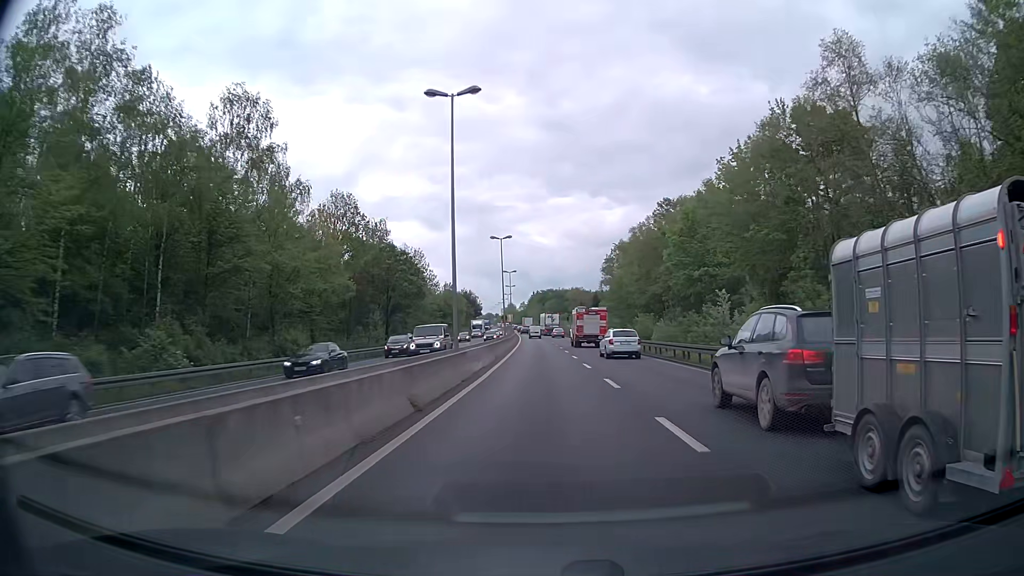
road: trunk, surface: asphalt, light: Day
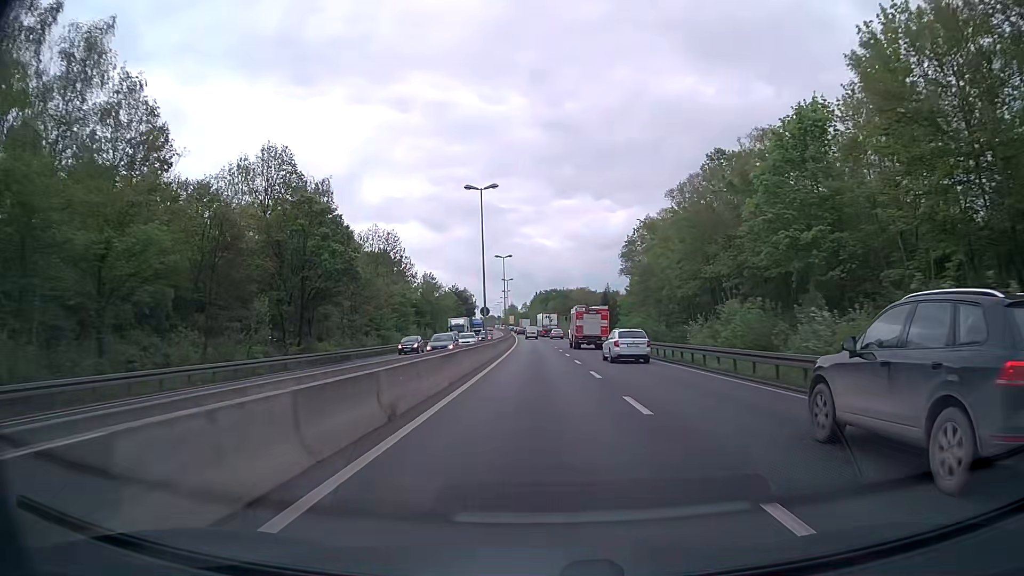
(0.0, +23.5) m; 0°
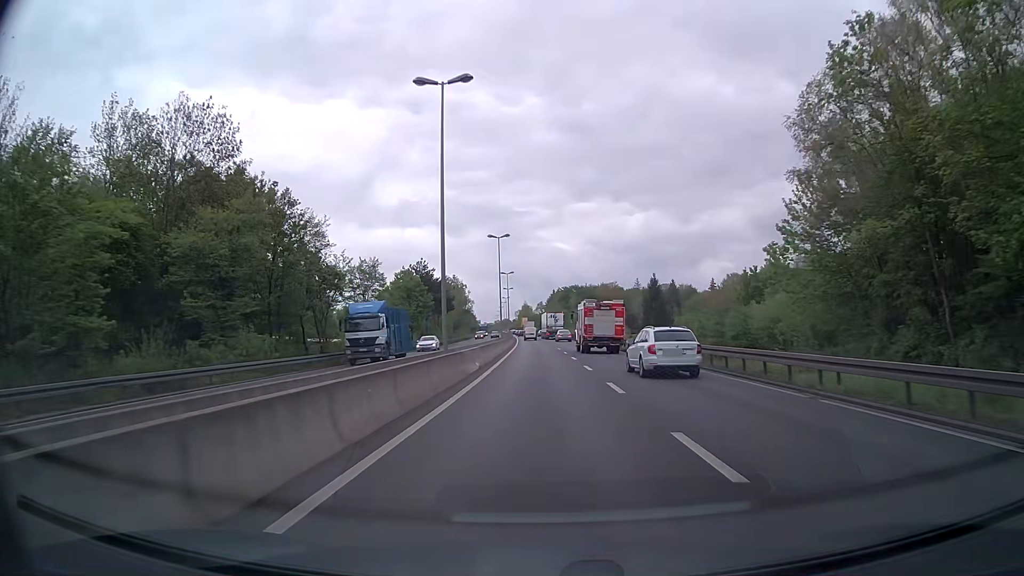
(-0.6, +58.9) m; -1°
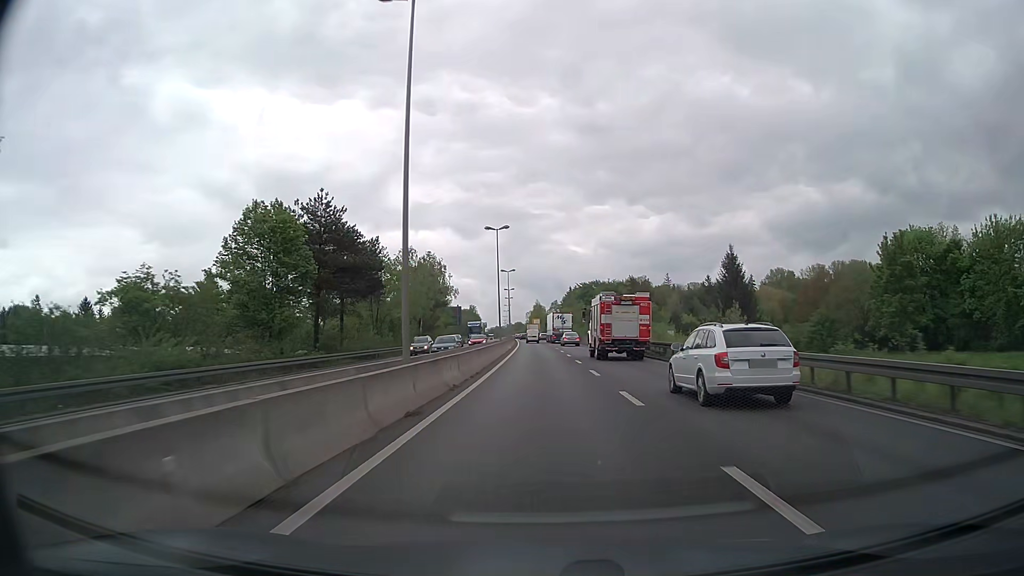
(-0.4, +47.5) m; -1°
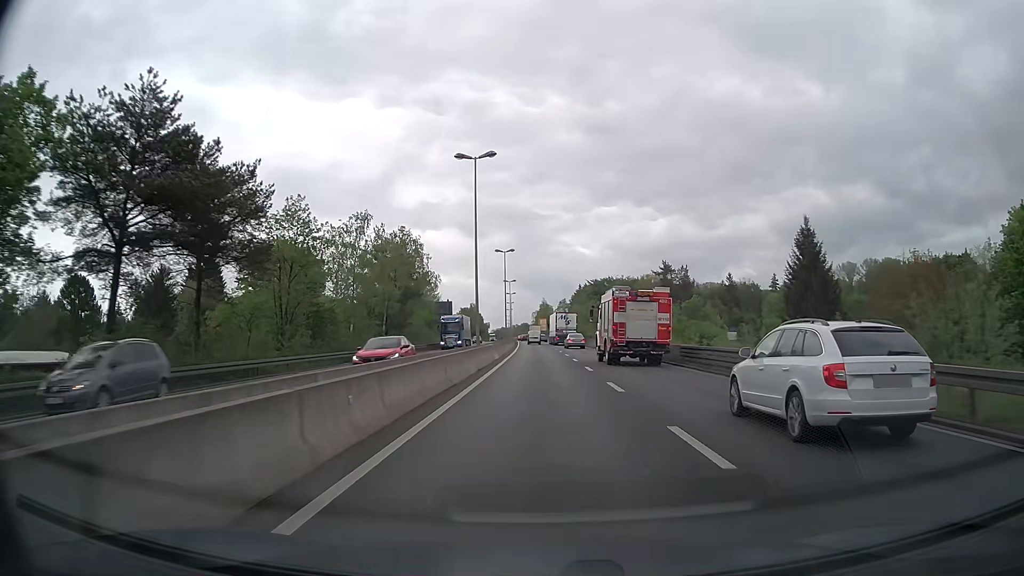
(-0.1, +23.9) m; 0°
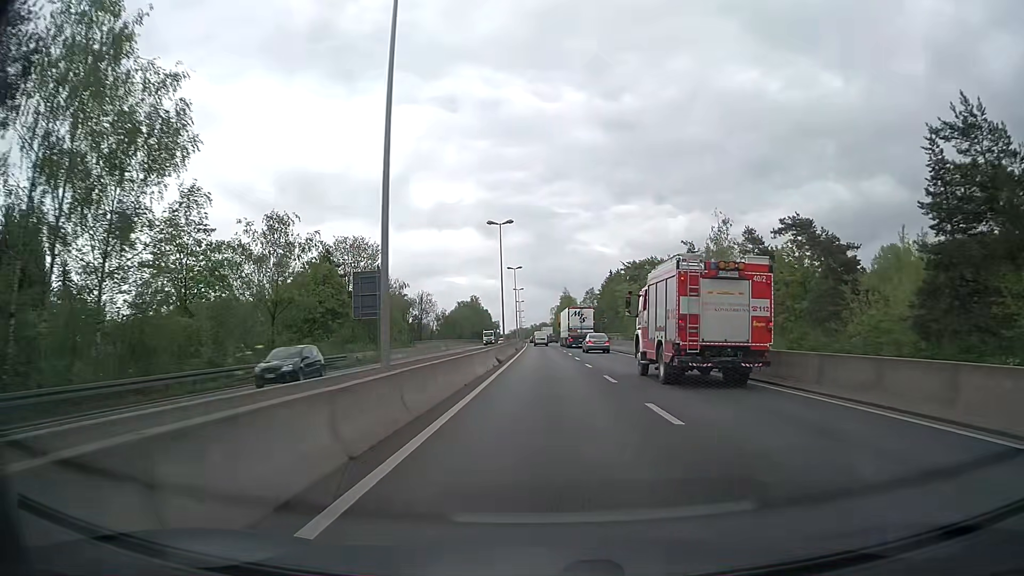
(-0.8, +59.5) m; -2°
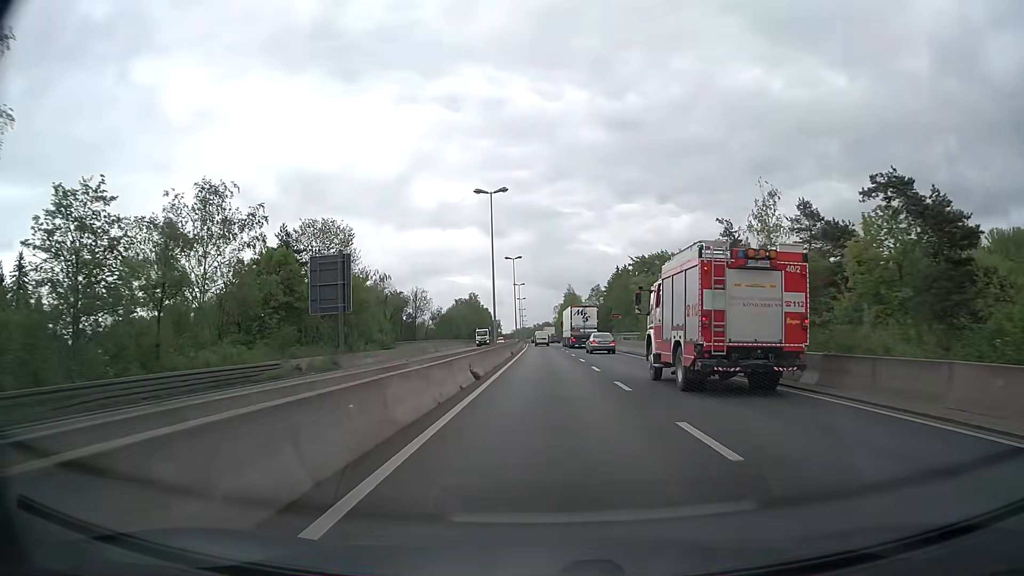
(0.0, +11.8) m; 0°
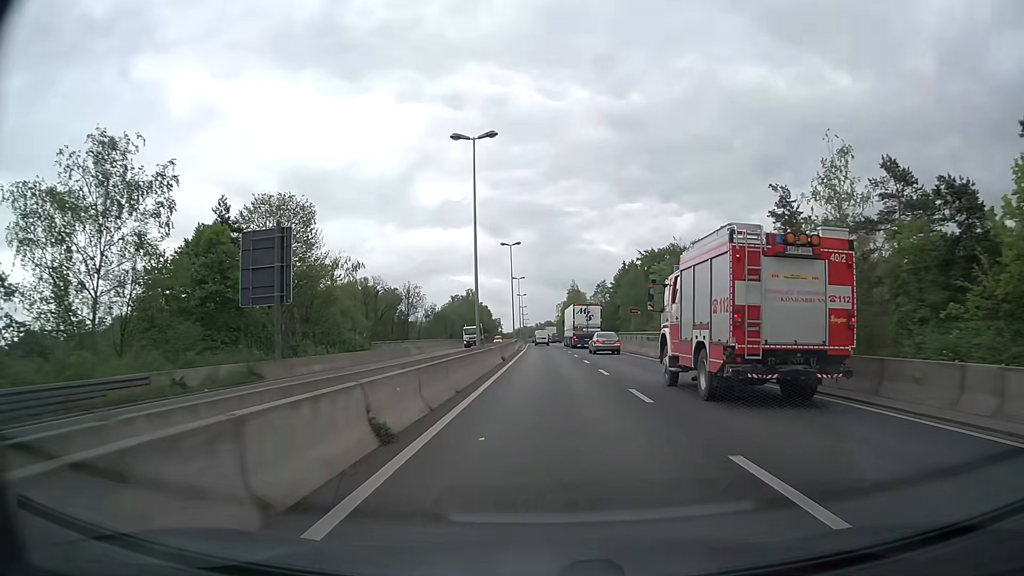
(0.0, +11.8) m; 0°
(0, +10) (0, +20) (0, +30) (0, +40) (0, +50) (0, +60) (0, +70) (0, +80) (0, +90) (0, +100) m
